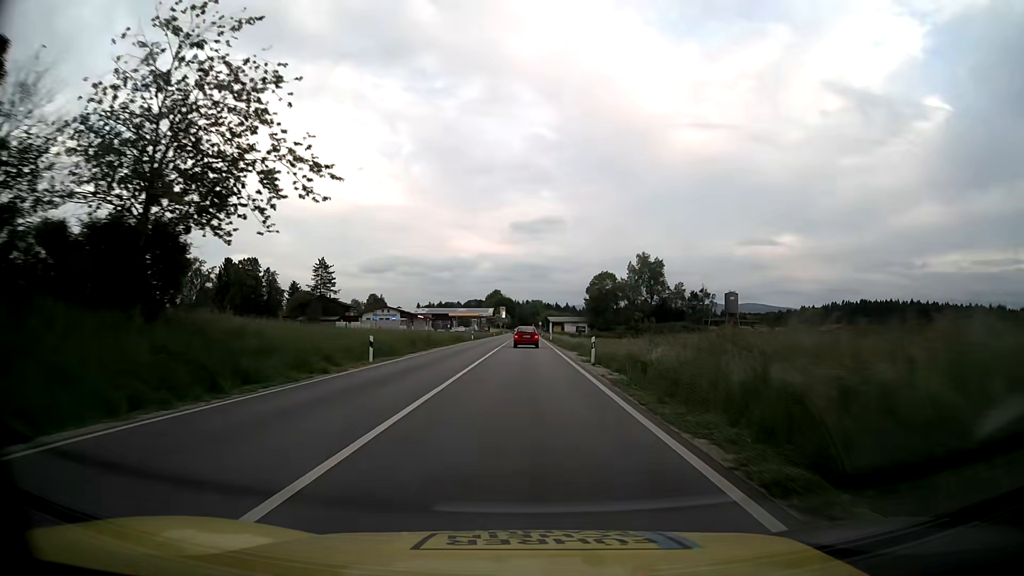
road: primary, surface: asphalt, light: Day
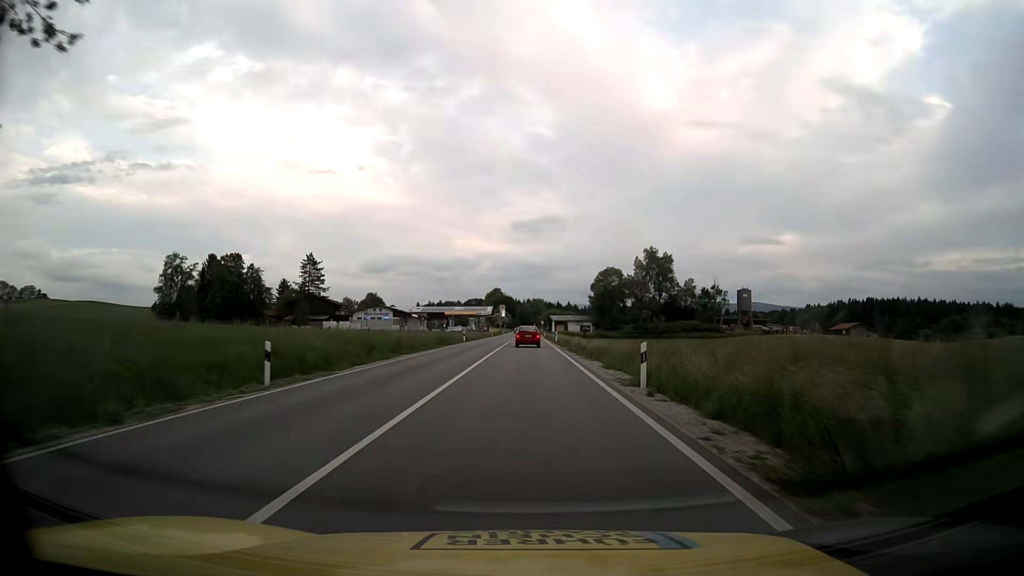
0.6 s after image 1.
(0.0, +11.4) m; 0°
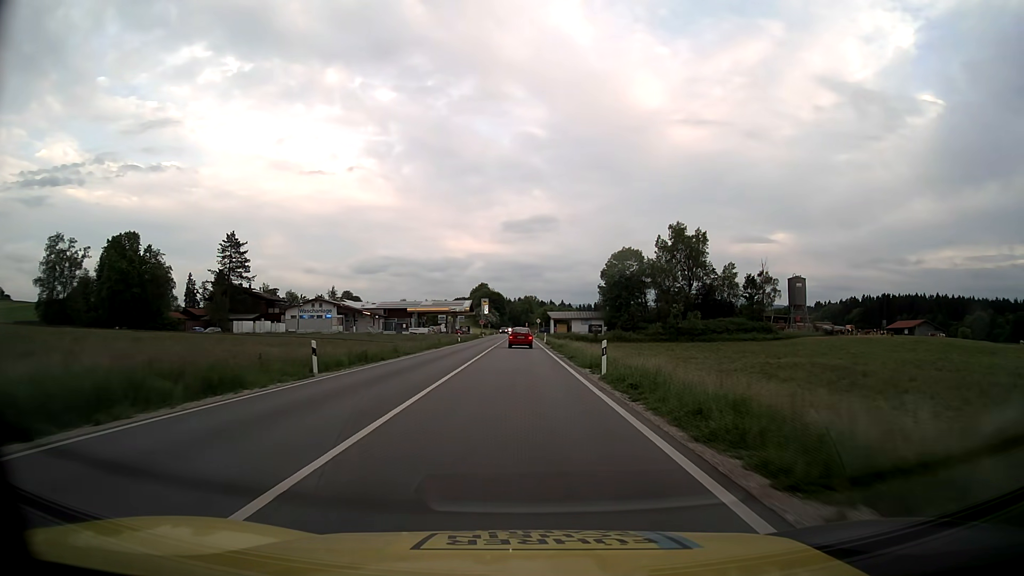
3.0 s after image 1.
(+0.3, +45.0) m; +1°
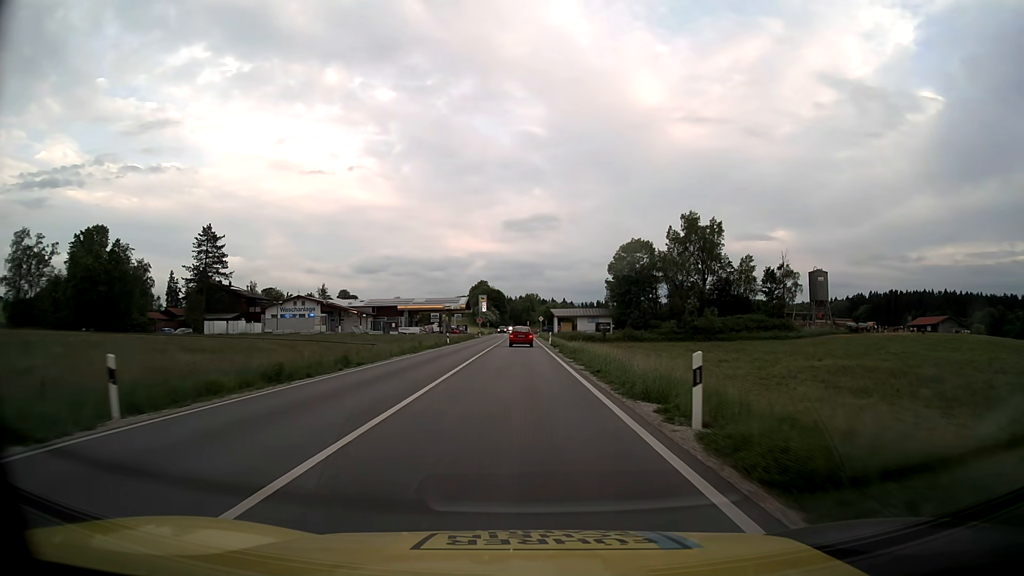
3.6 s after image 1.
(0.0, +11.2) m; 0°
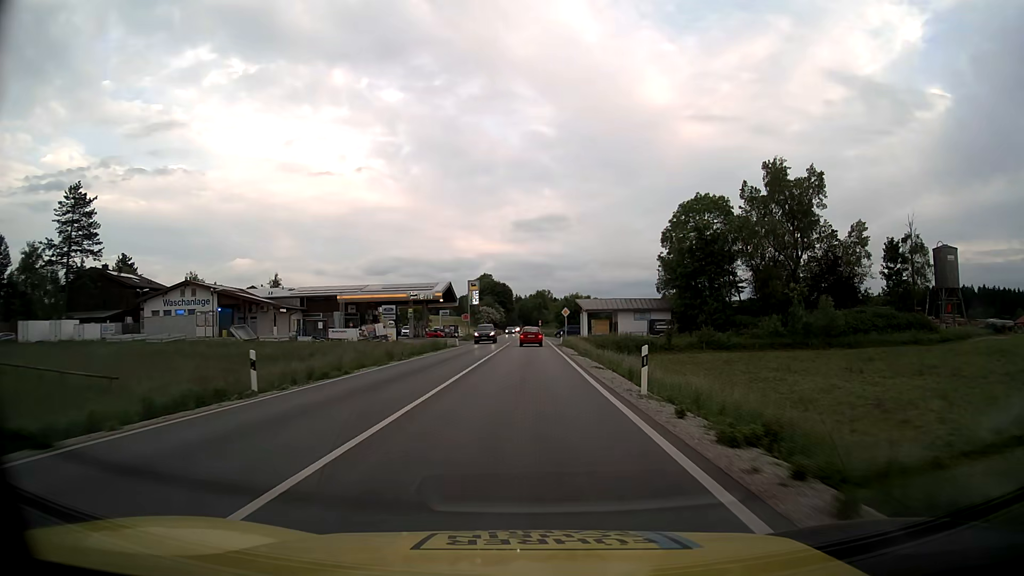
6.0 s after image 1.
(-0.3, +44.6) m; -1°
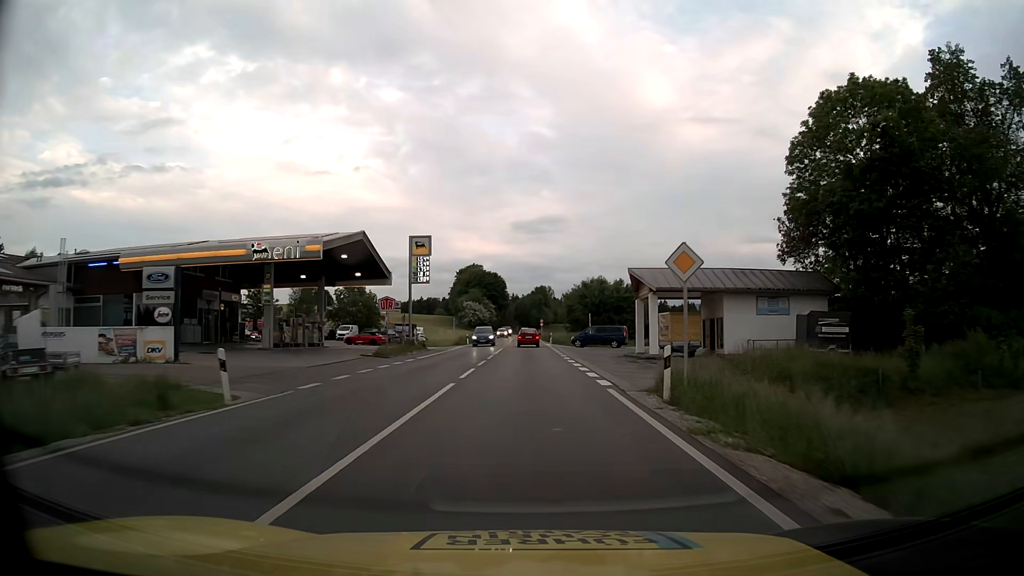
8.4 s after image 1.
(+0.1, +44.5) m; 0°
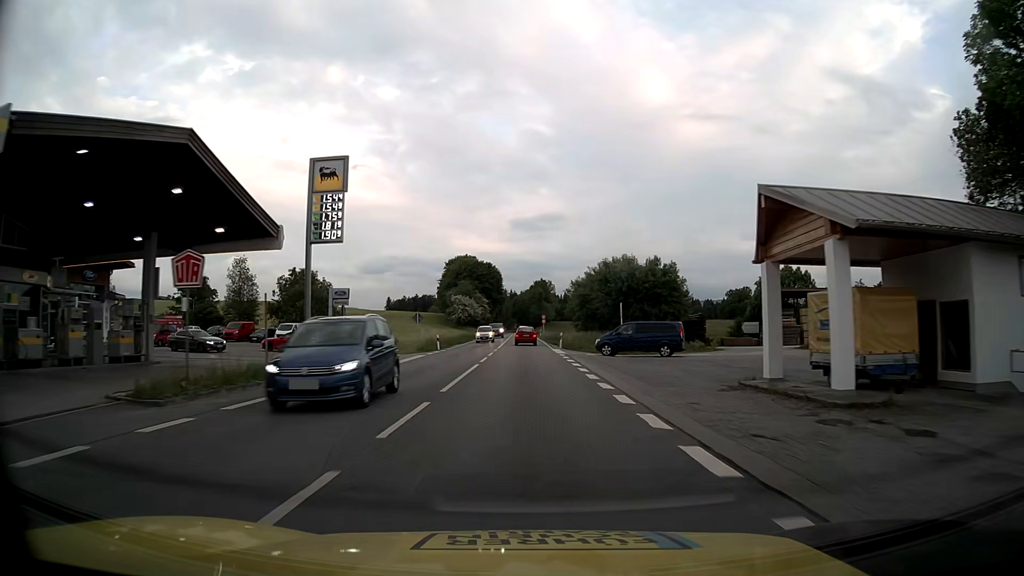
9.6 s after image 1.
(+0.1, +22.2) m; 0°
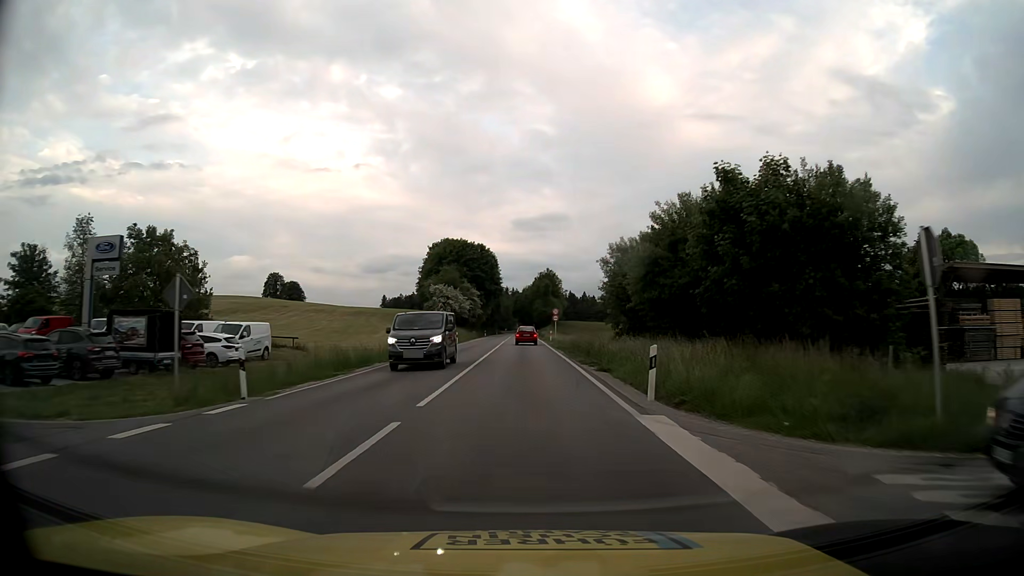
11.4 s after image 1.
(-0.1, +33.3) m; 0°
(0, +10) (0, +20) (0, +30) (0, +40) (0, +50) (0, +60) (0, +70) (0, +80) (0, +90) (0, +100) m
